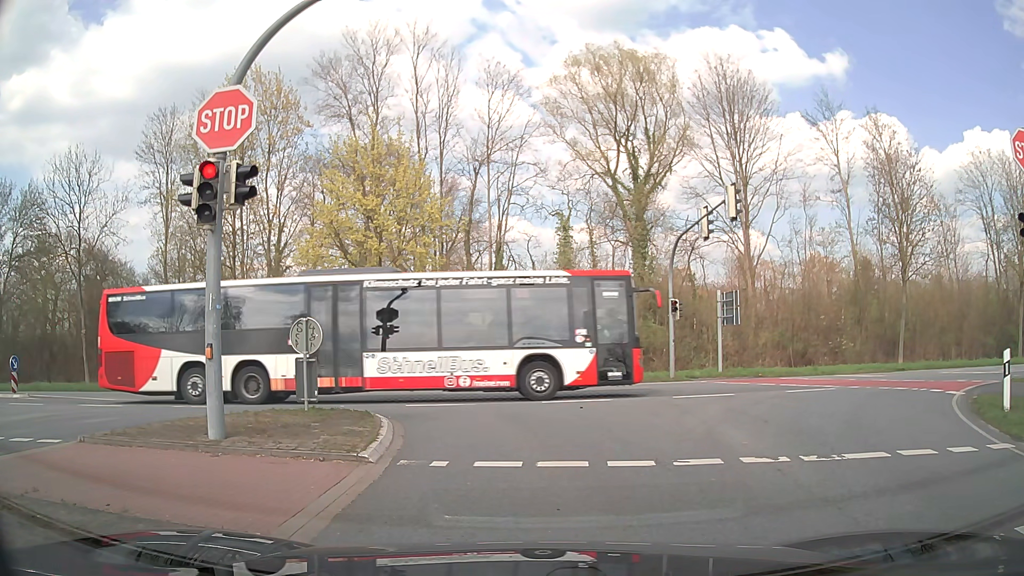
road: secondary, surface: asphalt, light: Day
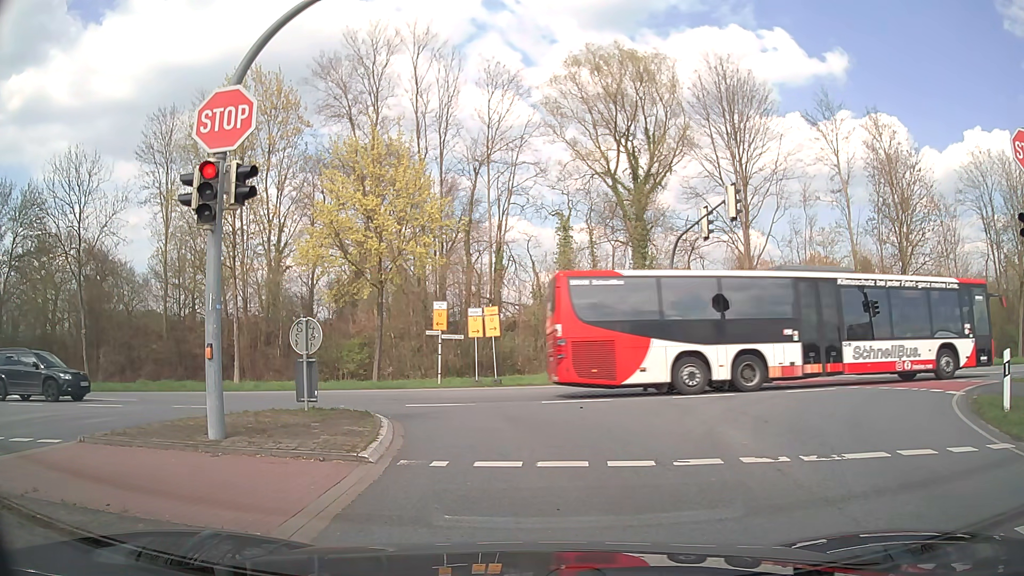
(0.0, 0.0) m; 0°
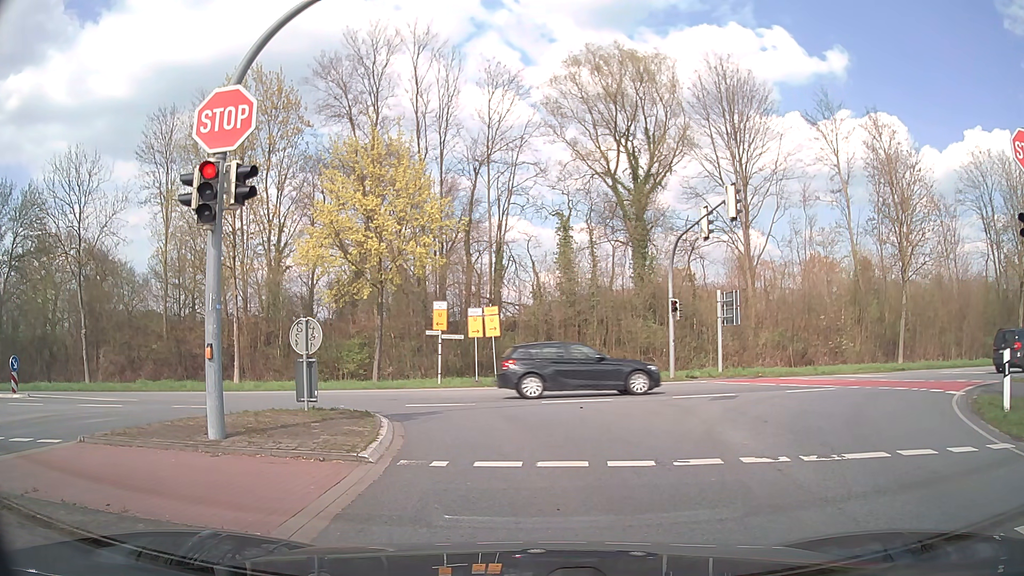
(0.0, 0.0) m; 0°
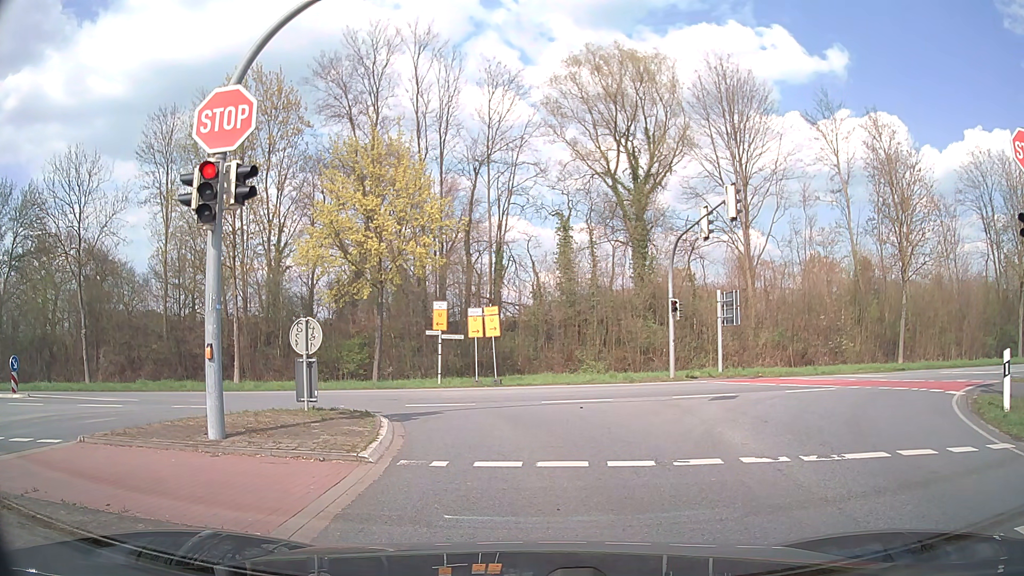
(0.0, 0.0) m; 0°
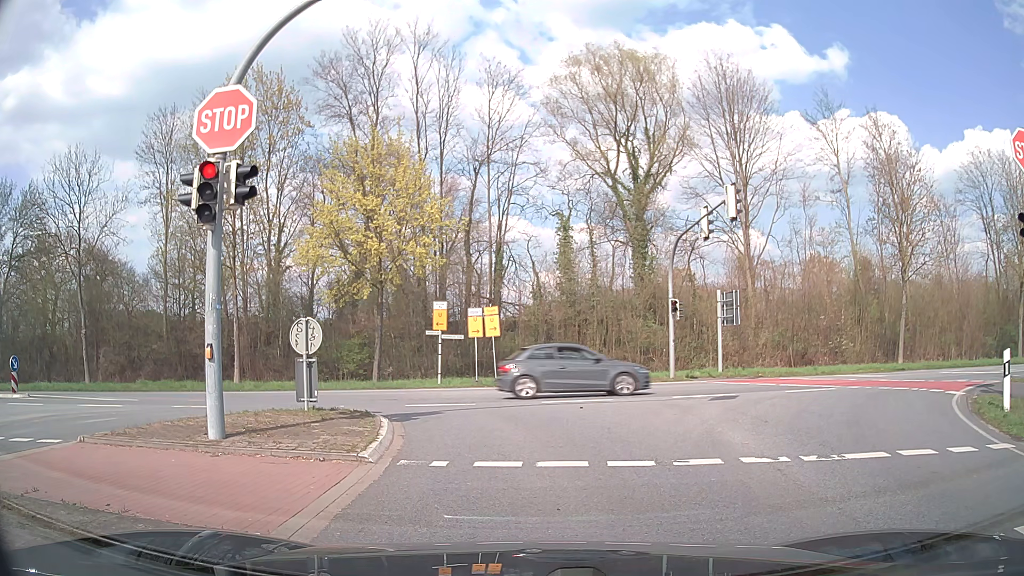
(0.0, 0.0) m; 0°
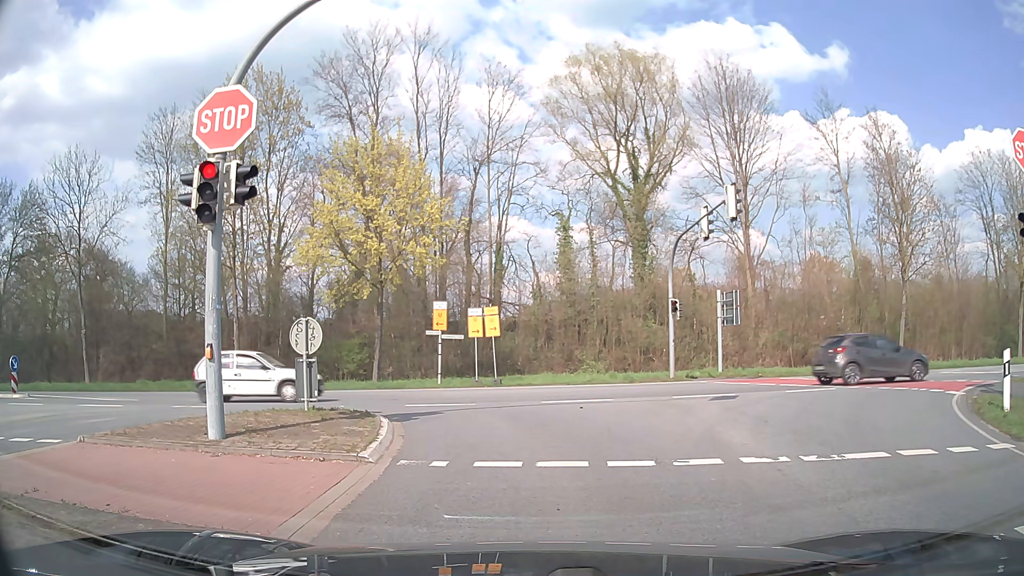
(0.0, 0.0) m; 0°
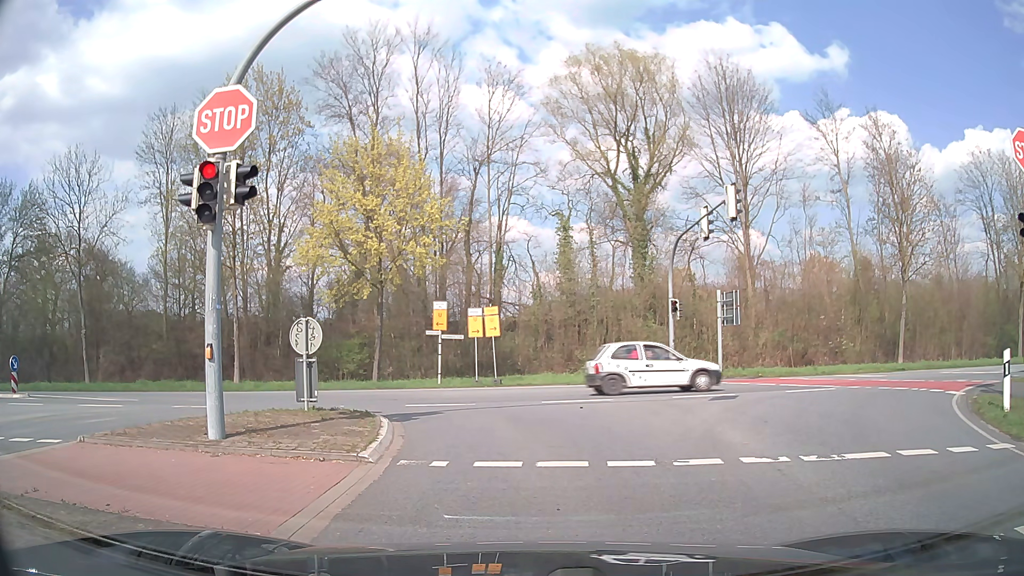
(0.0, 0.0) m; 0°
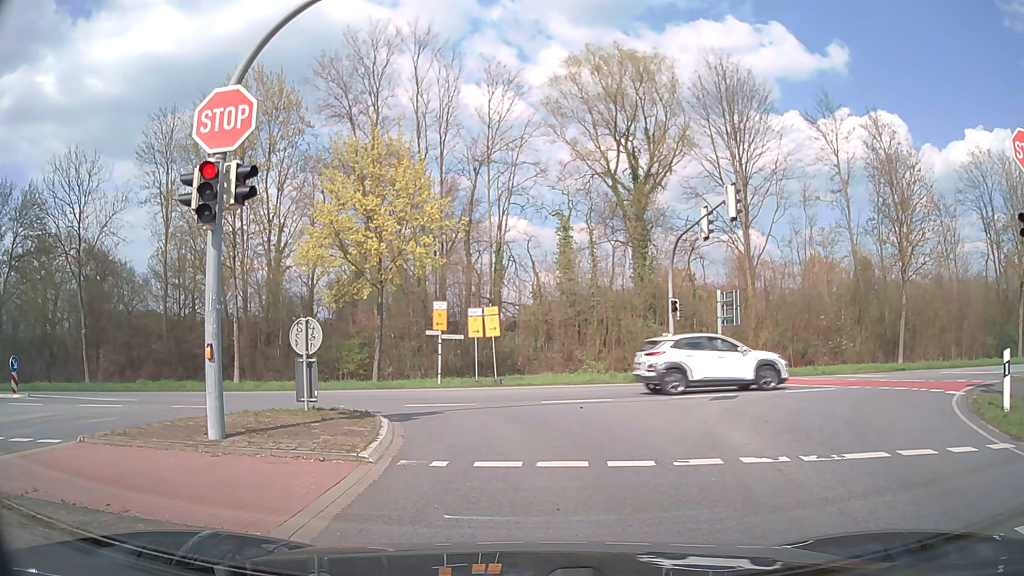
(0.0, 0.0) m; 0°
